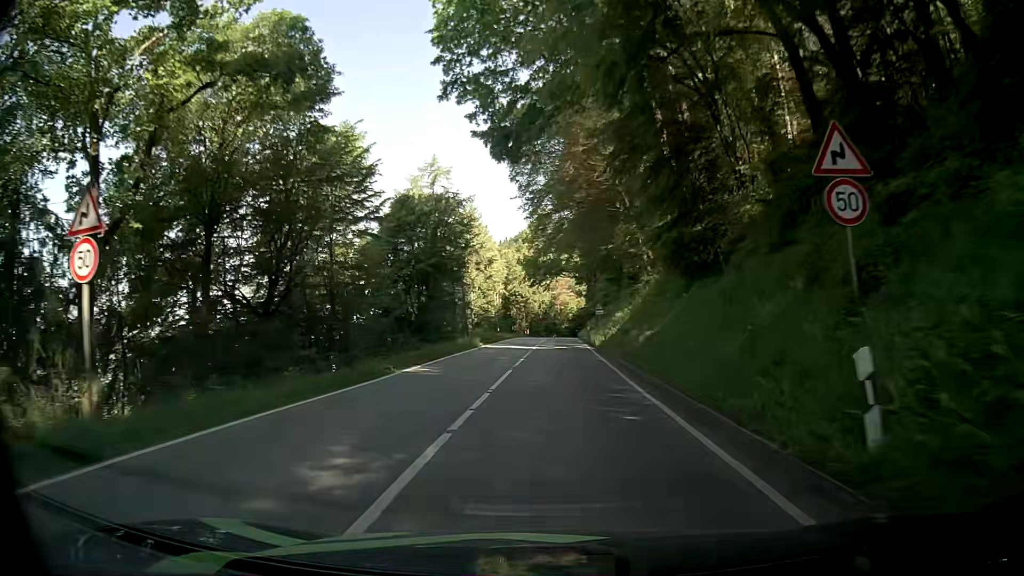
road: secondary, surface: asphalt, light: Day
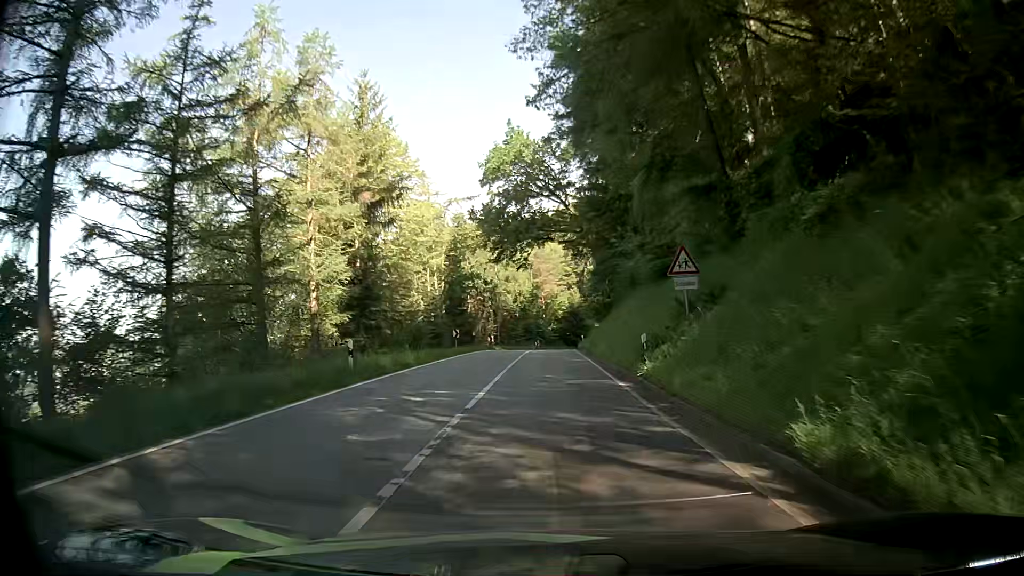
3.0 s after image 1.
(+0.4, +39.5) m; +1°
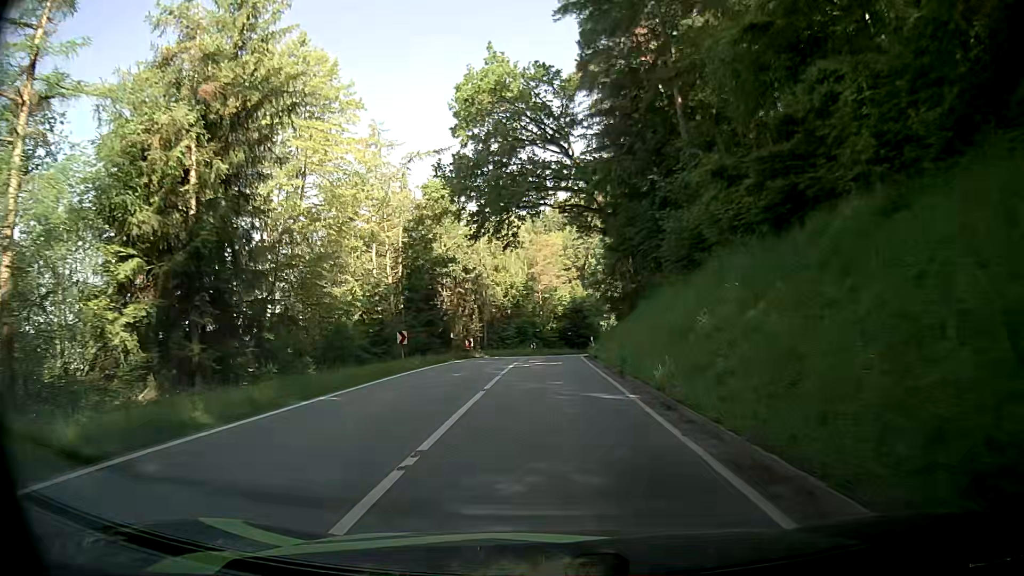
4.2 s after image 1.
(+0.3, +14.7) m; 0°
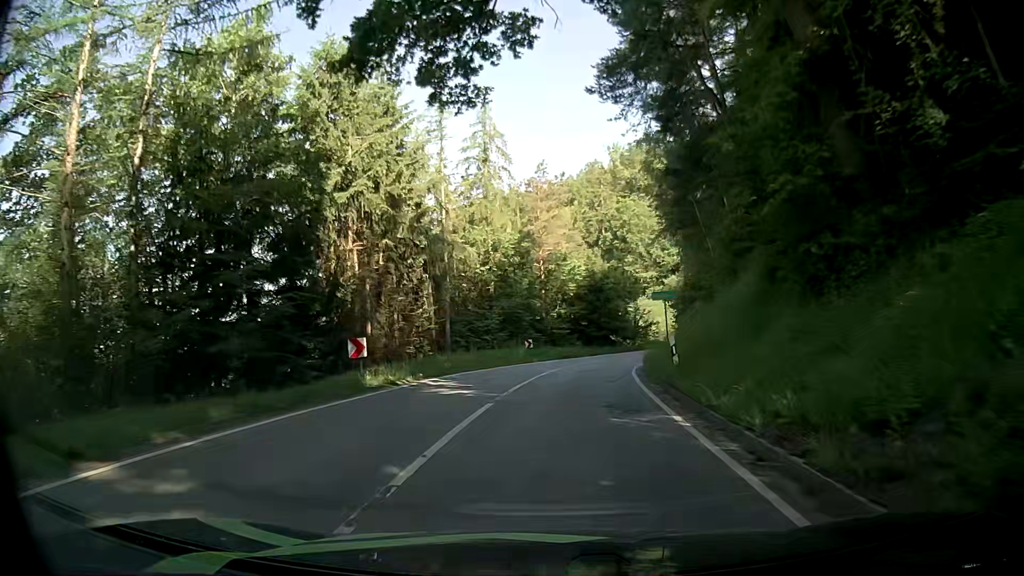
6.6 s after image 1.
(+0.4, +26.8) m; 0°
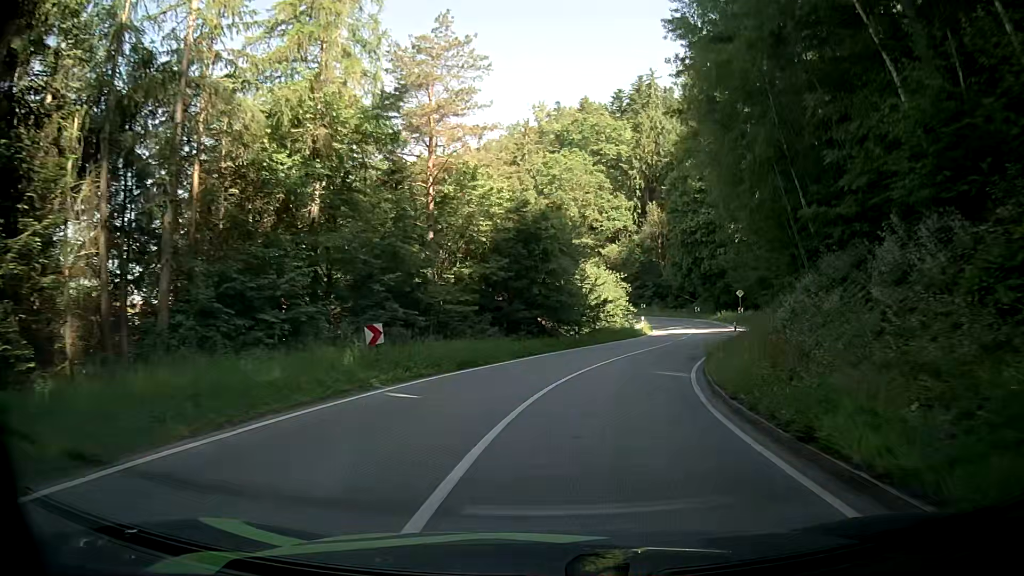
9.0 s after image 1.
(+0.8, +24.8) m; +7°
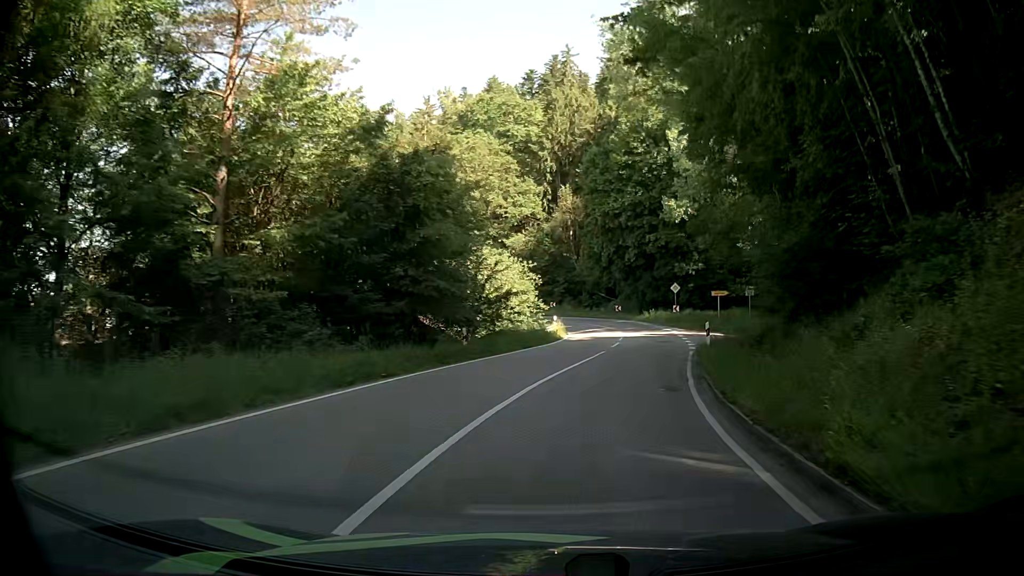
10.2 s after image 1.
(+1.0, +12.2) m; +9°
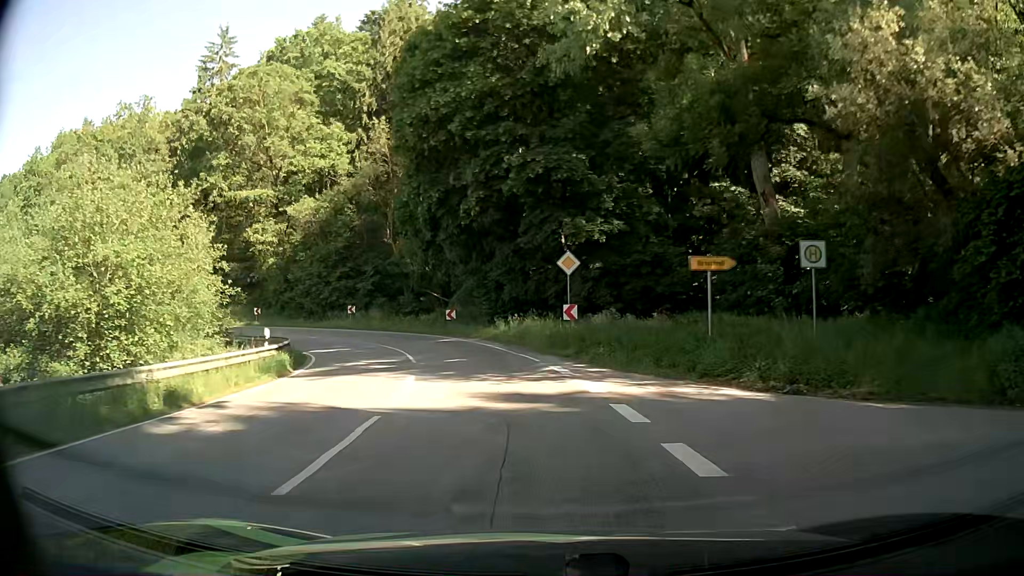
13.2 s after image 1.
(+4.7, +30.9) m; +13°
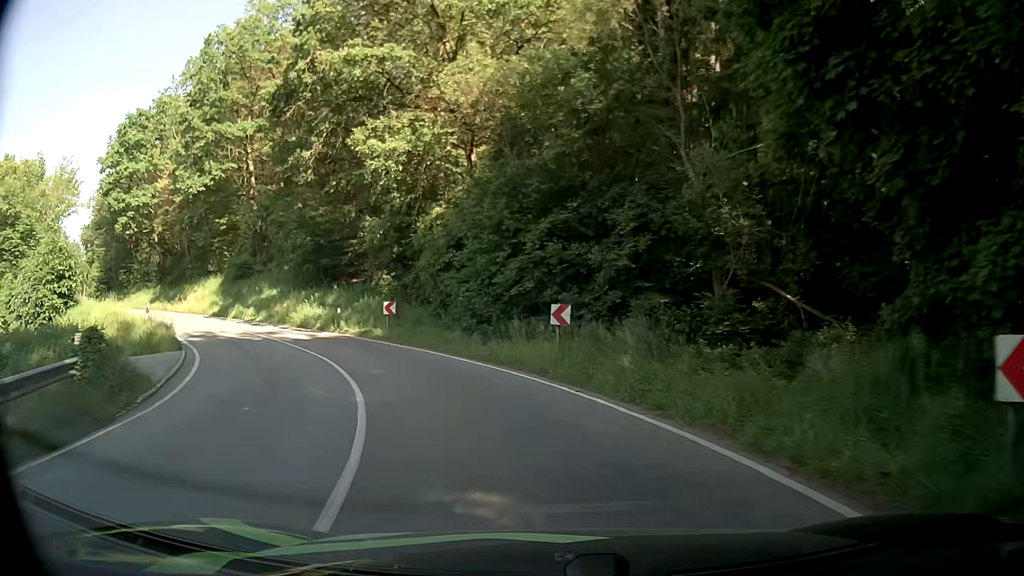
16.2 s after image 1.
(-5.7, +30.5) m; -24°
